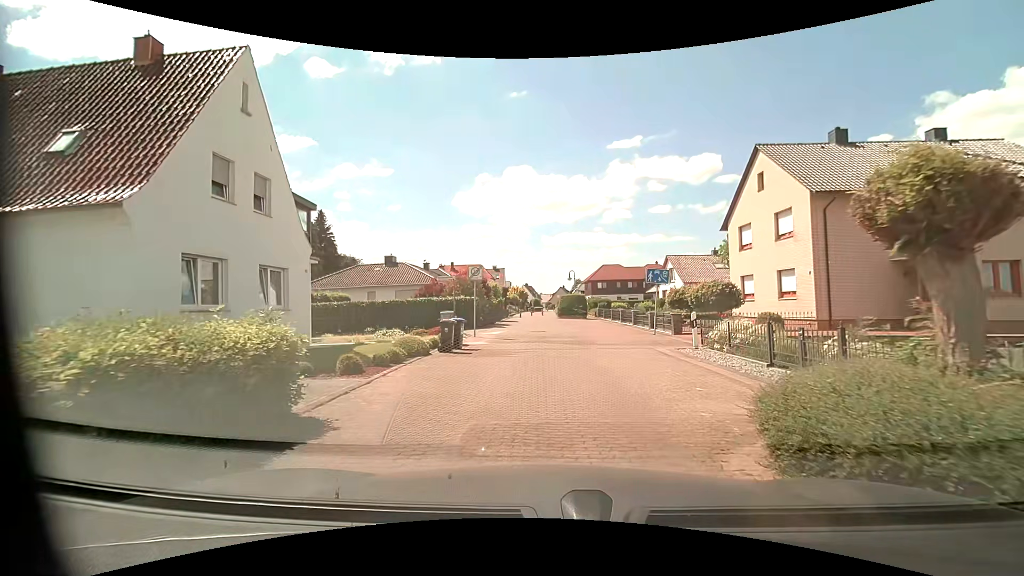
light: Day
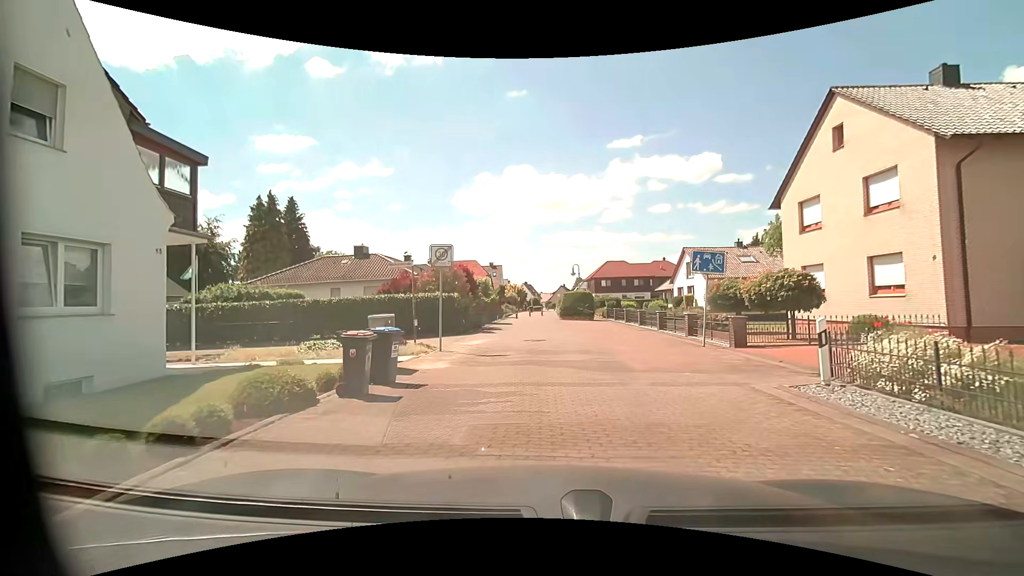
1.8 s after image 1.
(+0.1, +6.9) m; +1°
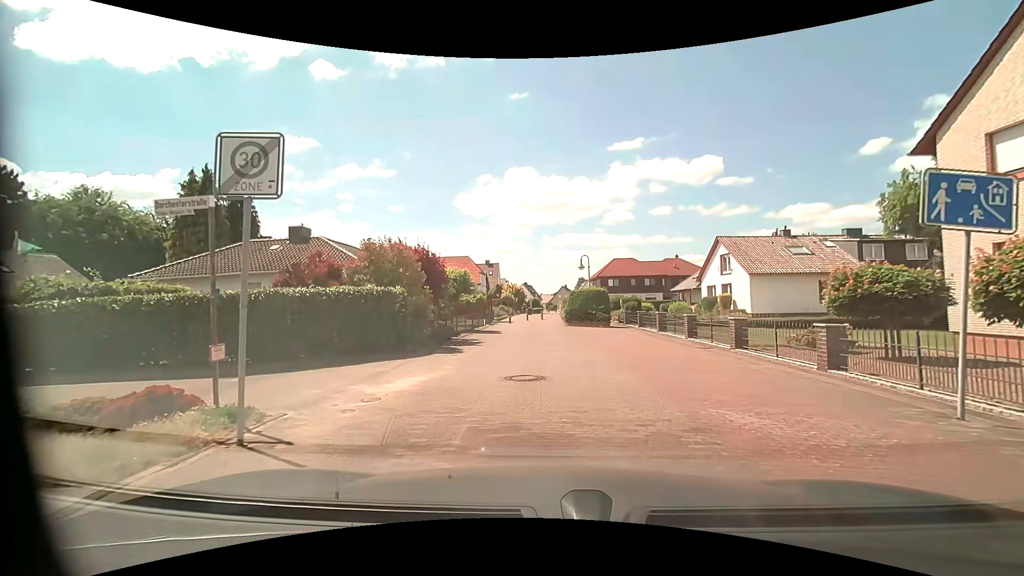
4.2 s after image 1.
(0.0, +9.4) m; 0°
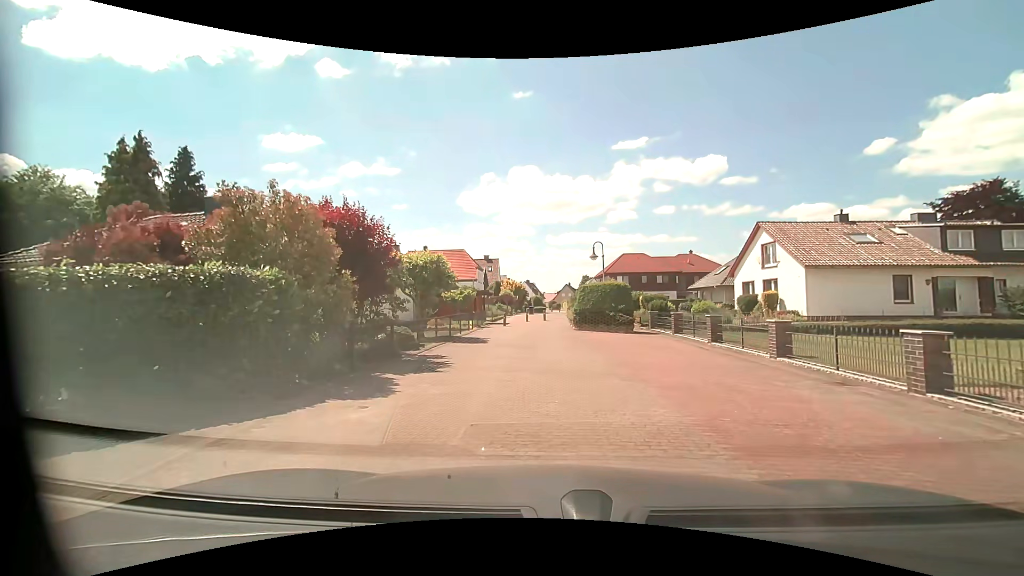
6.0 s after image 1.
(0.0, +6.9) m; 0°
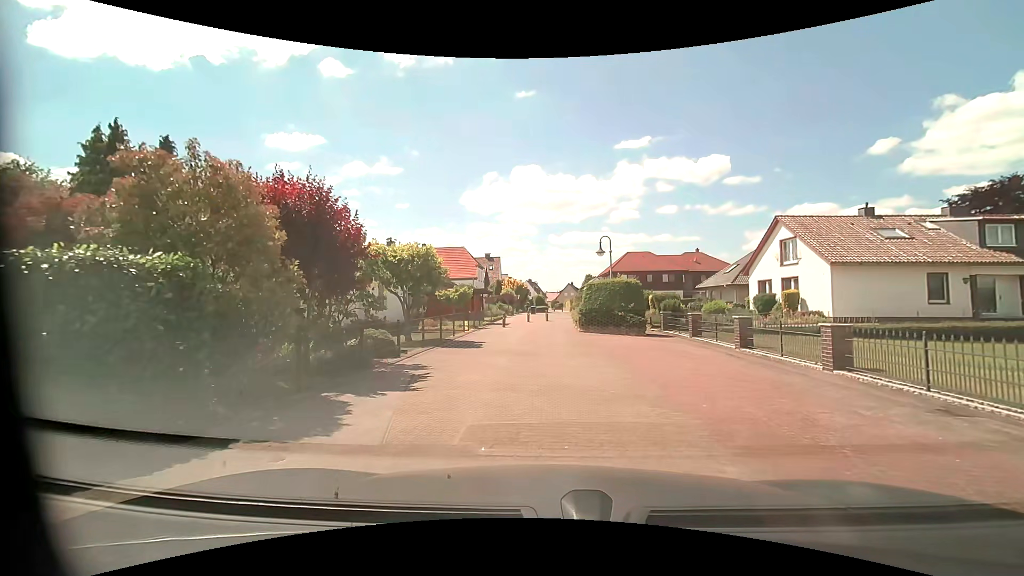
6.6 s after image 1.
(0.0, +2.2) m; 0°
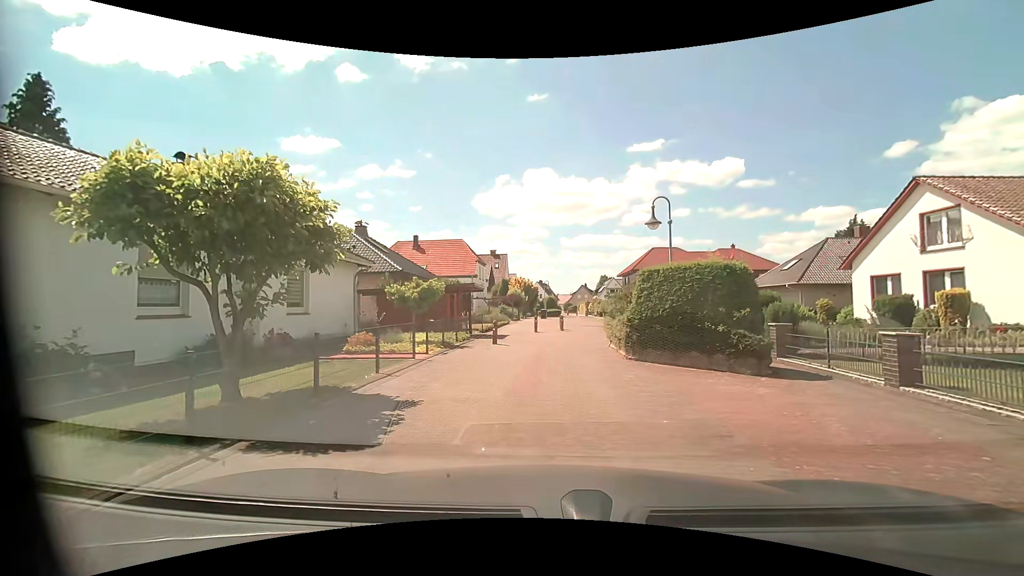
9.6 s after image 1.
(-0.1, +10.2) m; -1°
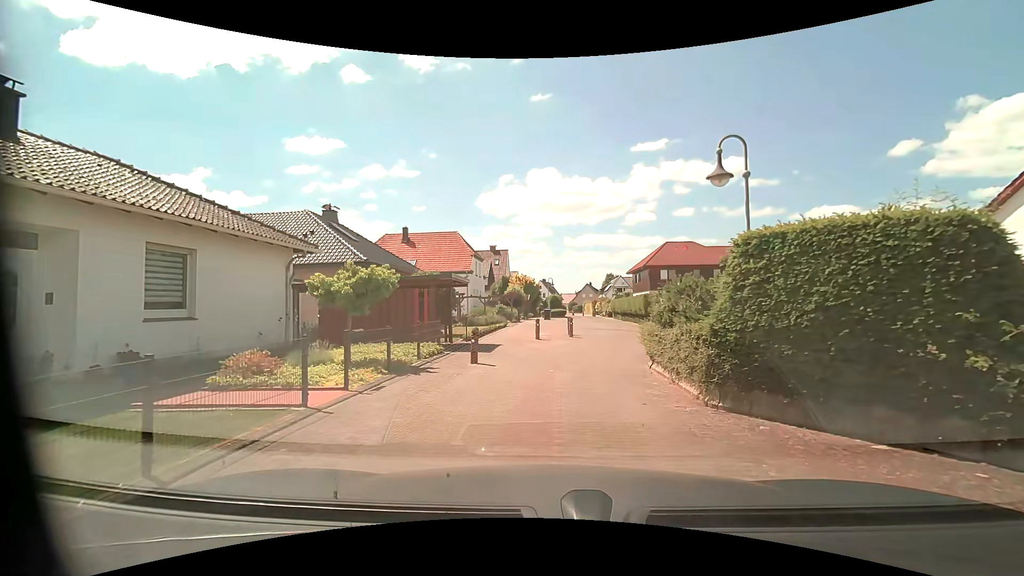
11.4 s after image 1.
(0.0, +5.8) m; -1°
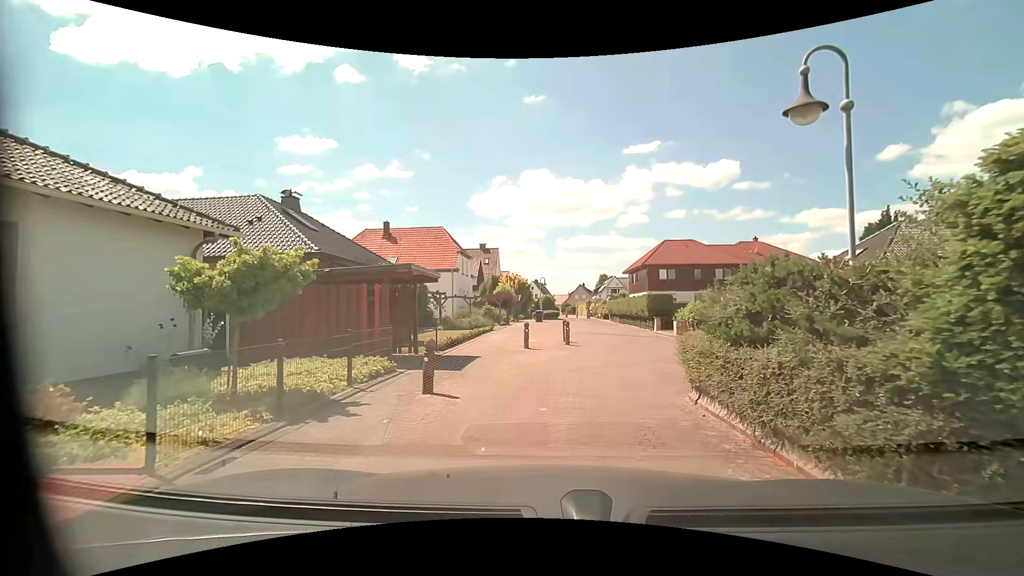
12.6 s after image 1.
(0.0, +3.7) m; +1°
(+1, +10) (+3, +20) (+4, +30) (+4, +40) (+4, +50) (+3, +60) (+1, +69) (0, +79) (0, +89) (0, +99) m
